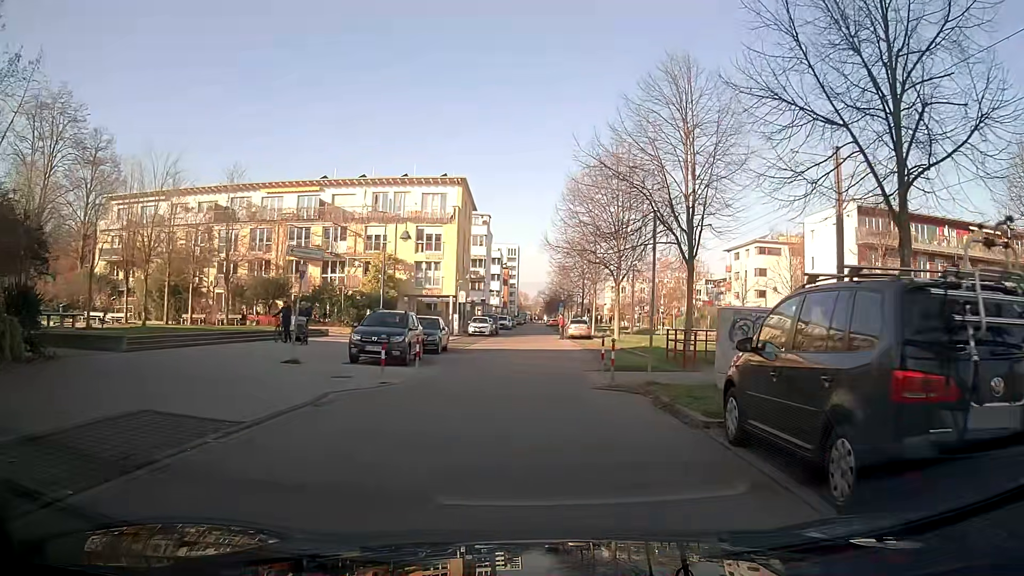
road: residential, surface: asphalt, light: Day
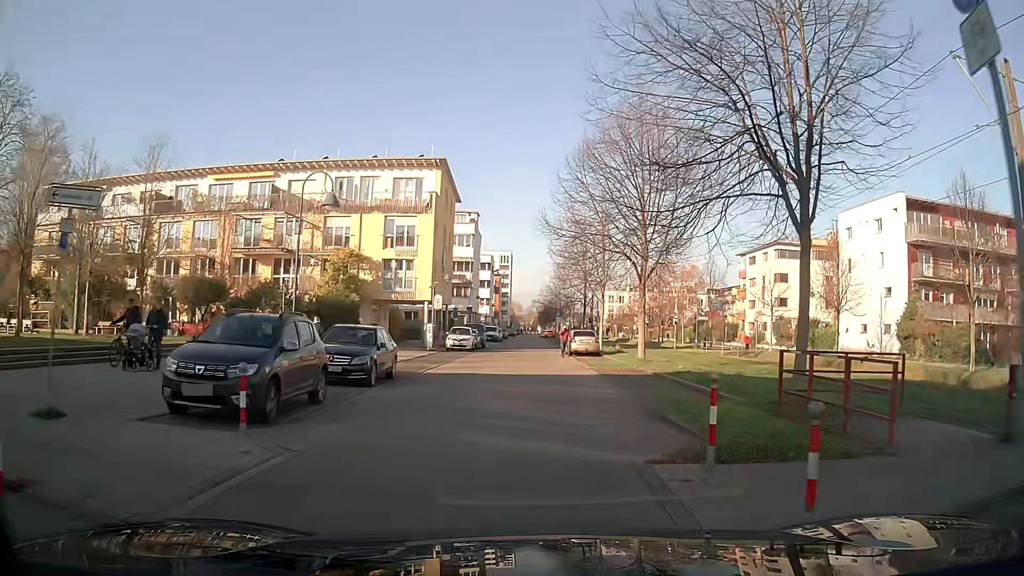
(+0.2, +10.2) m; +2°
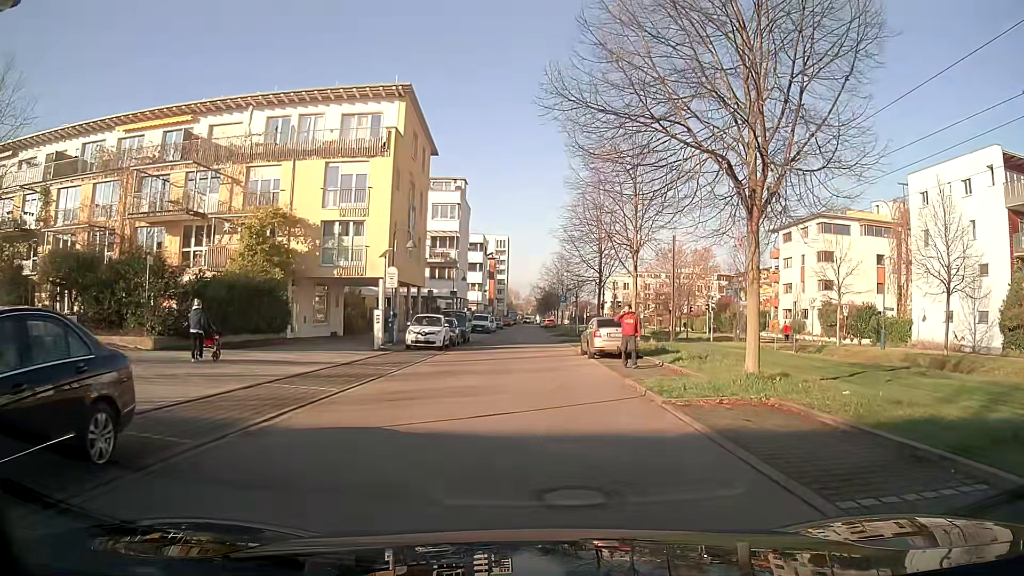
(-0.3, +13.6) m; -2°
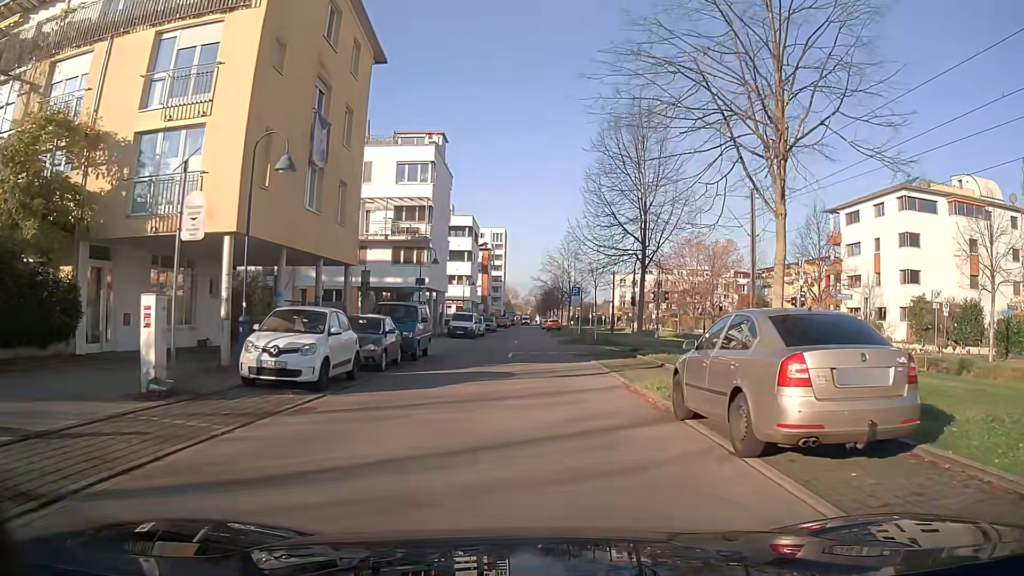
(0.0, +17.2) m; 0°
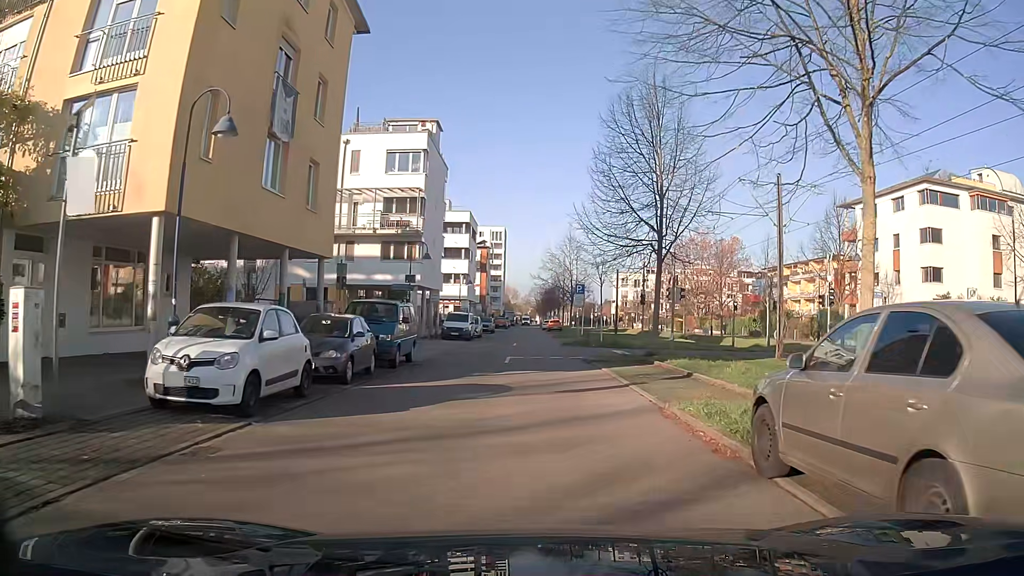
(0.0, +3.4) m; 0°
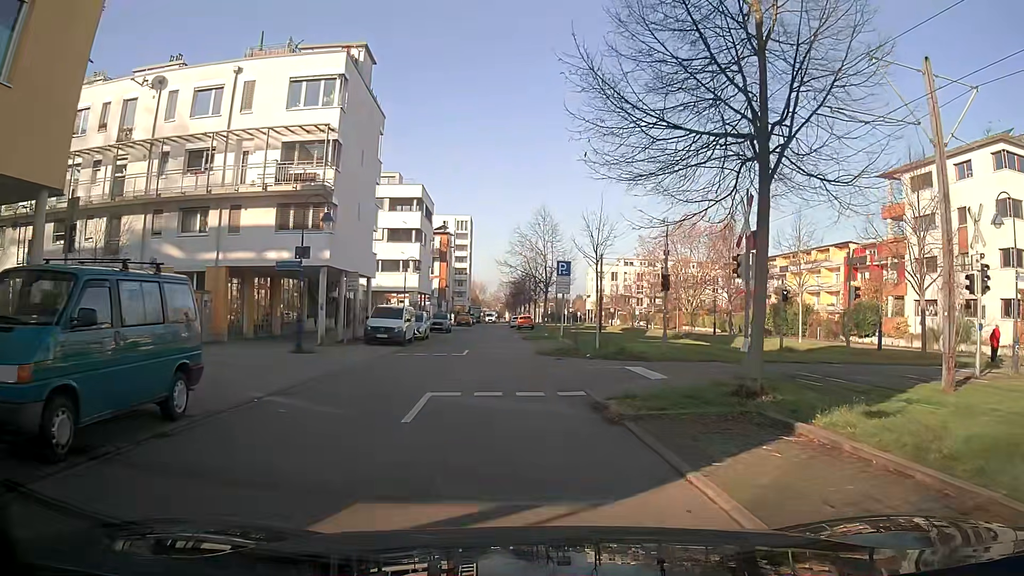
(+0.3, +13.5) m; +1°
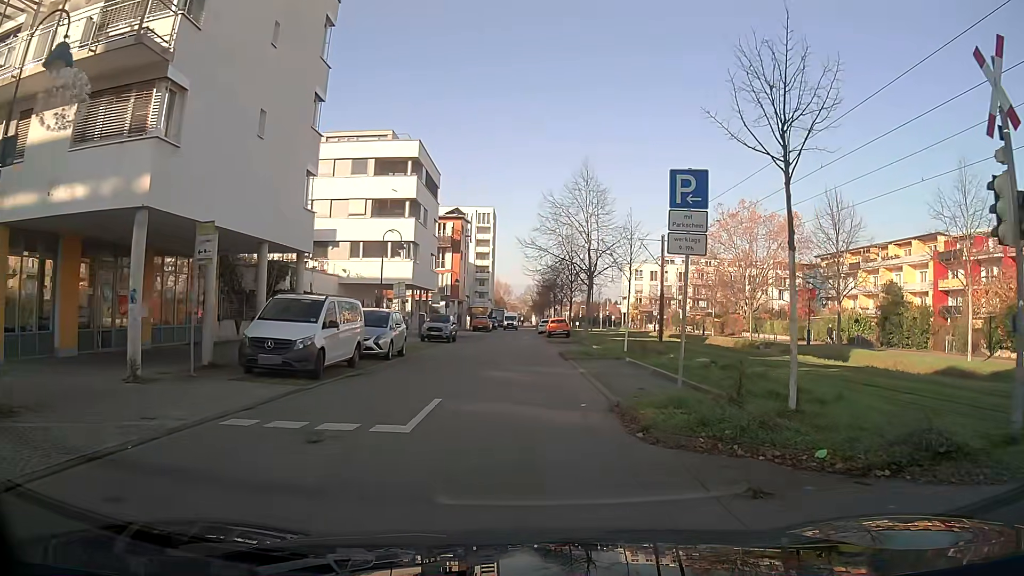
(-0.5, +16.8) m; -2°
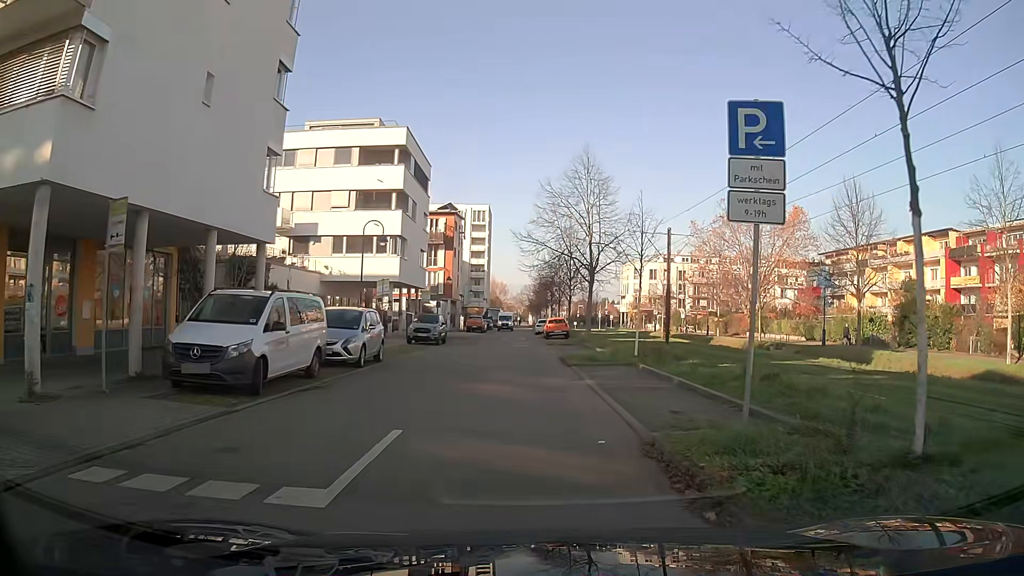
(0.0, +3.3) m; +1°
(0, +10) (0, +20) (0, +30) (0, +40) (-1, +50) (-1, +60) (-1, +70) (-1, +80) (-1, +90) (-1, +100) m
